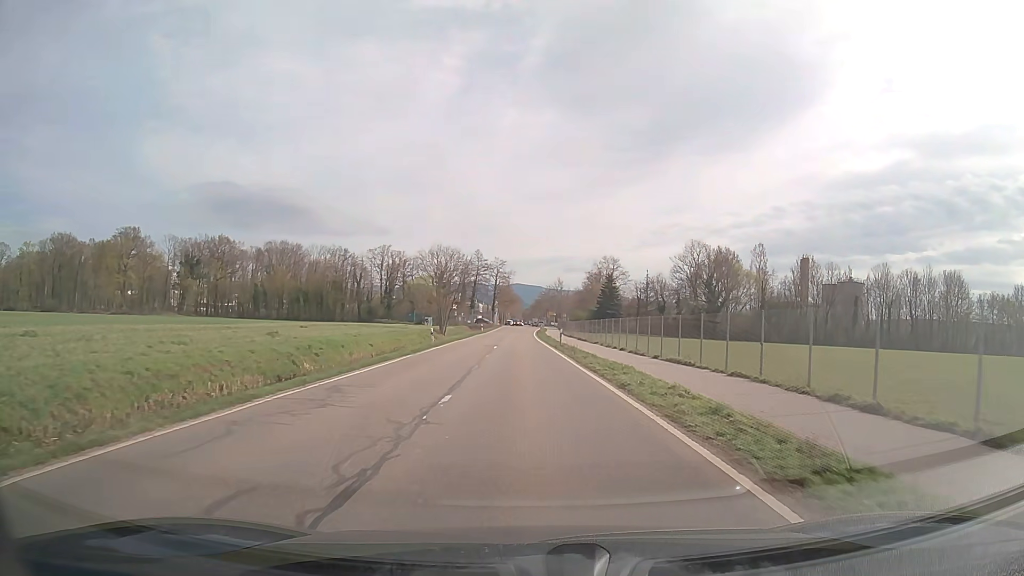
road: tertiary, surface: asphalt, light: Day
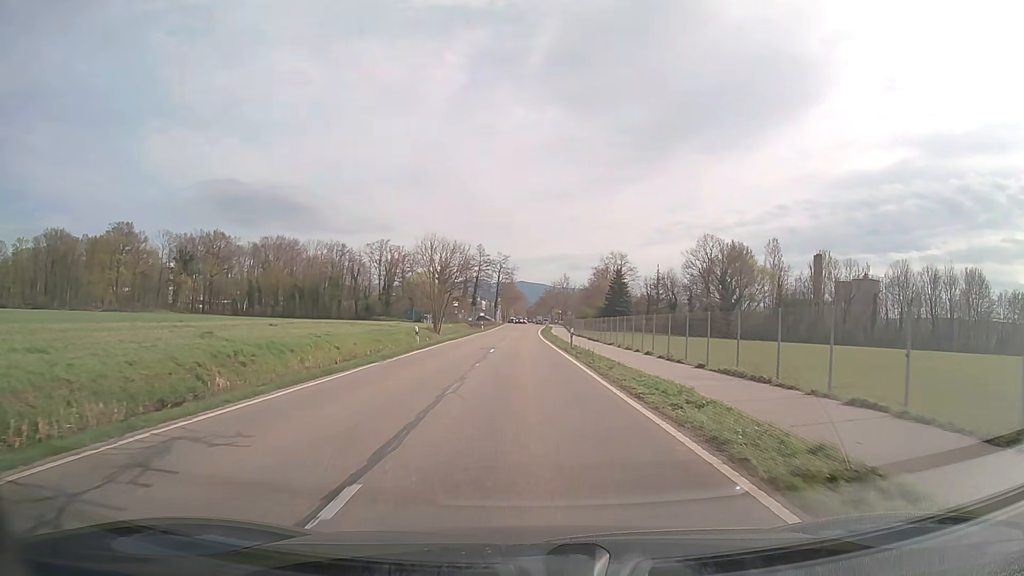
(0.0, +7.1) m; 0°
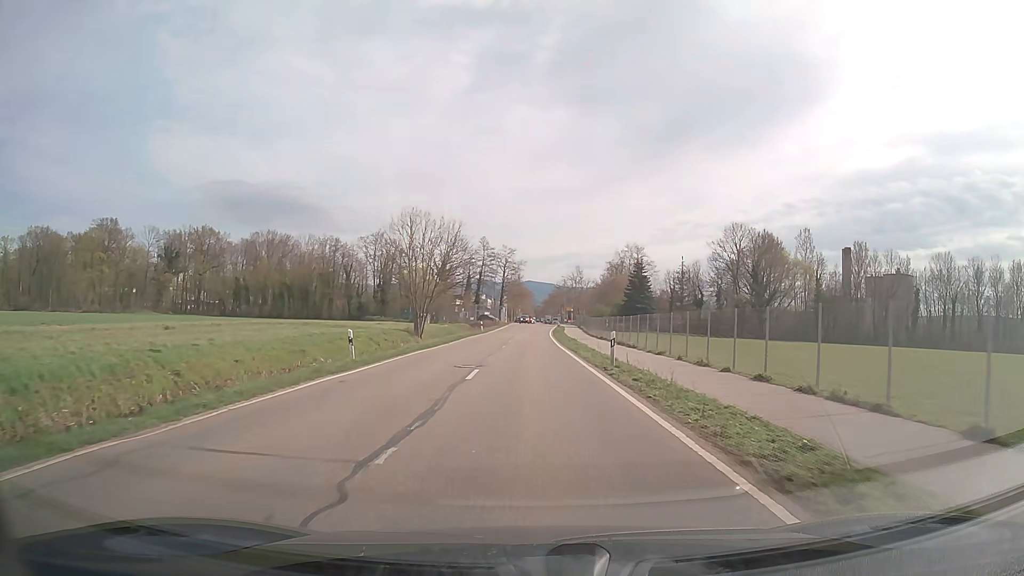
(-0.1, +14.3) m; 0°
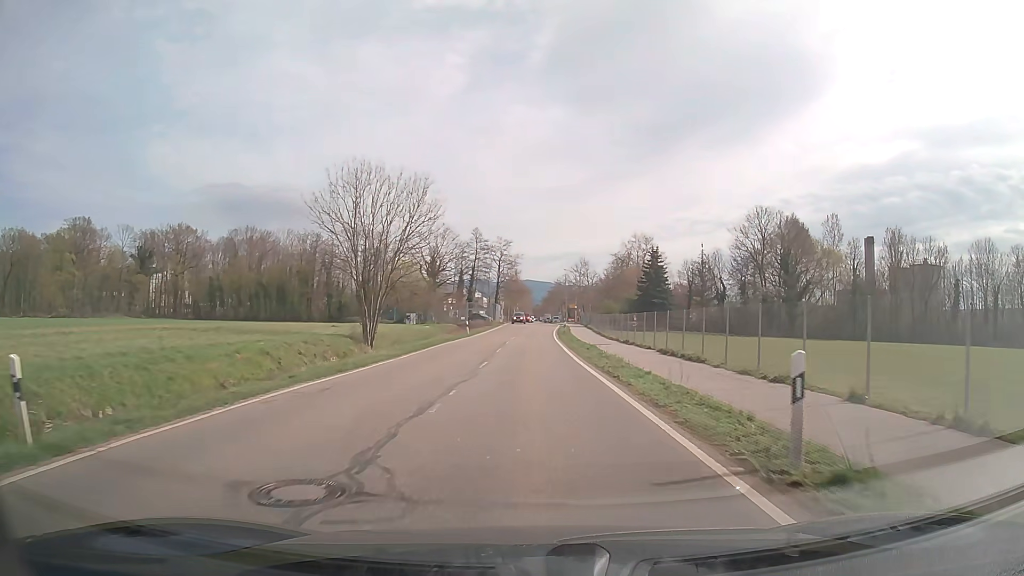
(0.0, +14.6) m; 0°
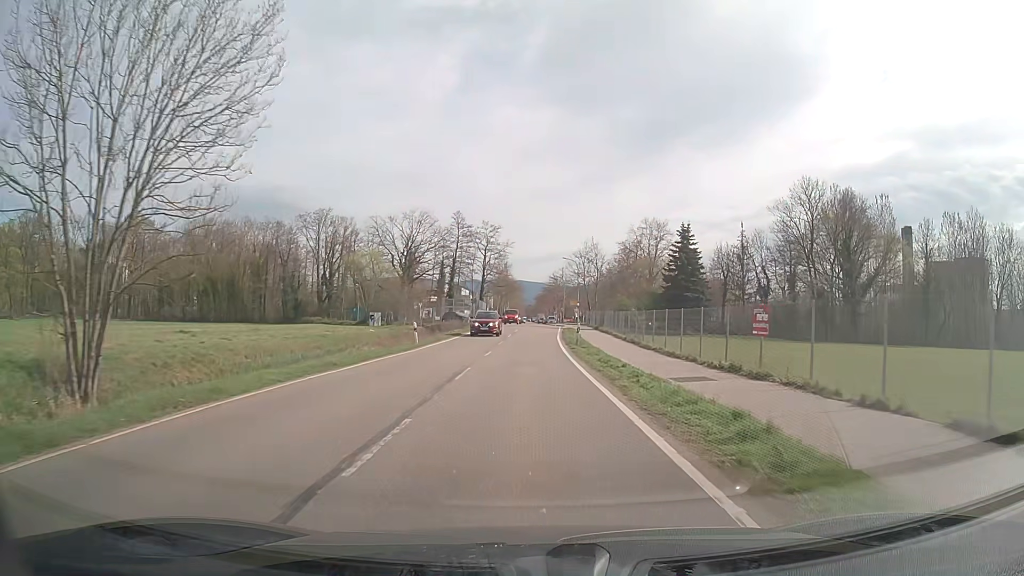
(+0.1, +22.2) m; +1°
